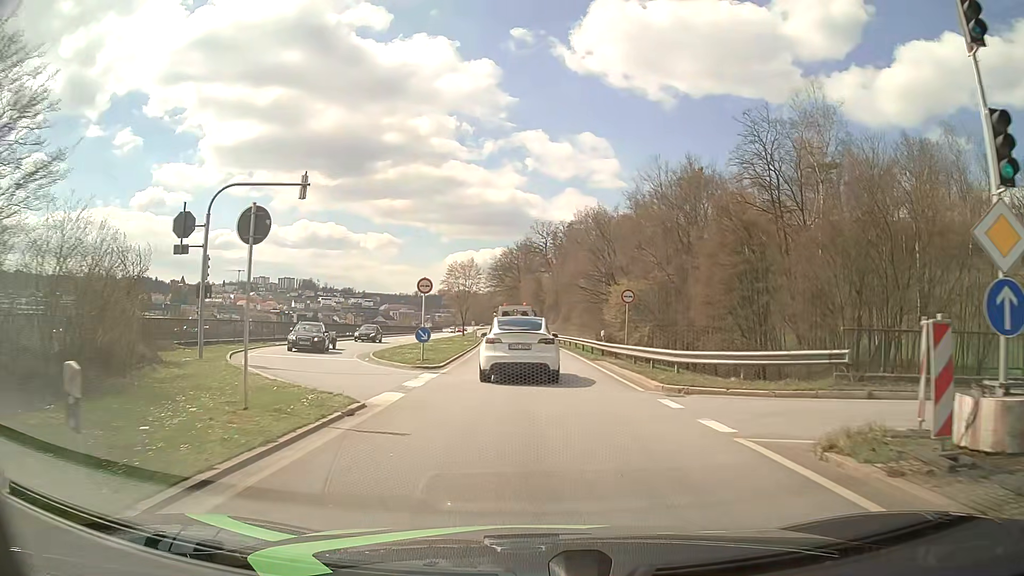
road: primary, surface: asphalt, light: Day
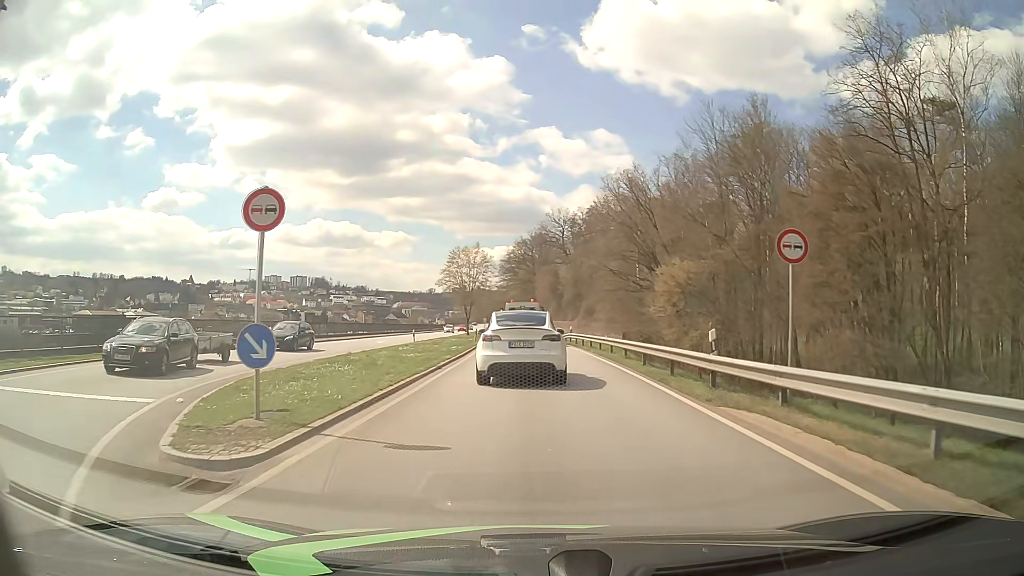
(0.0, +16.4) m; -1°
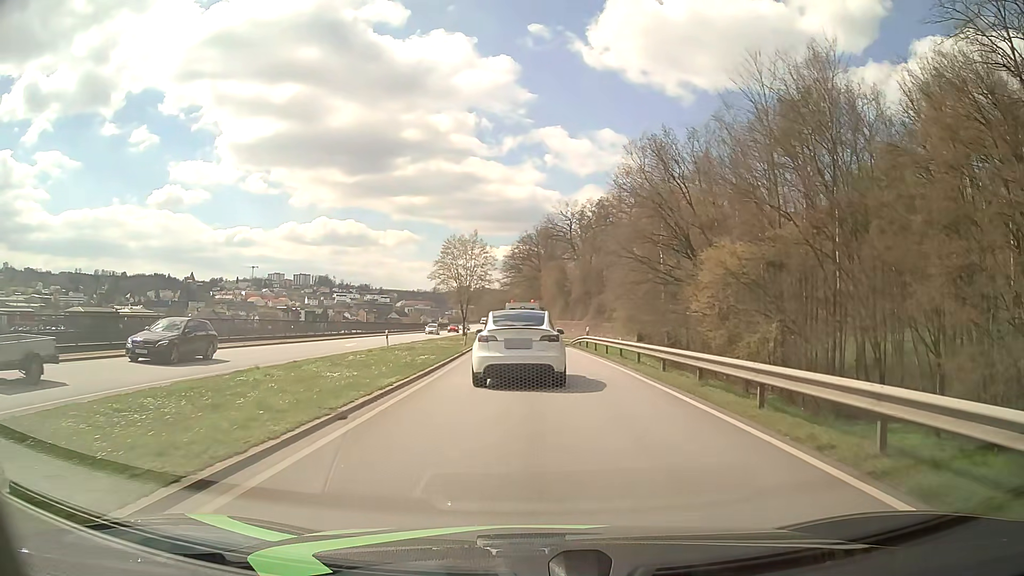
(0.0, +10.9) m; 0°
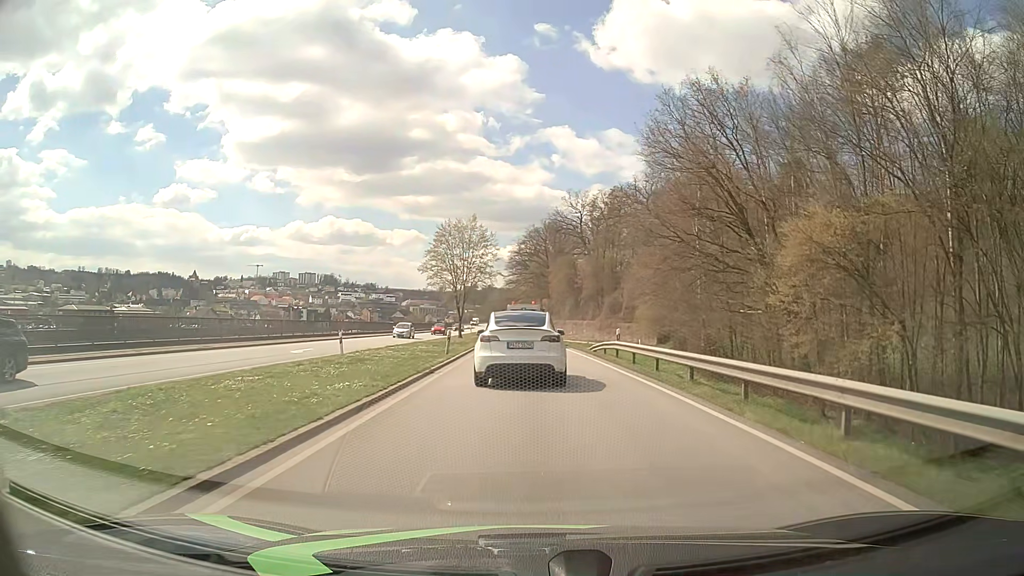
(0.0, +11.0) m; -1°
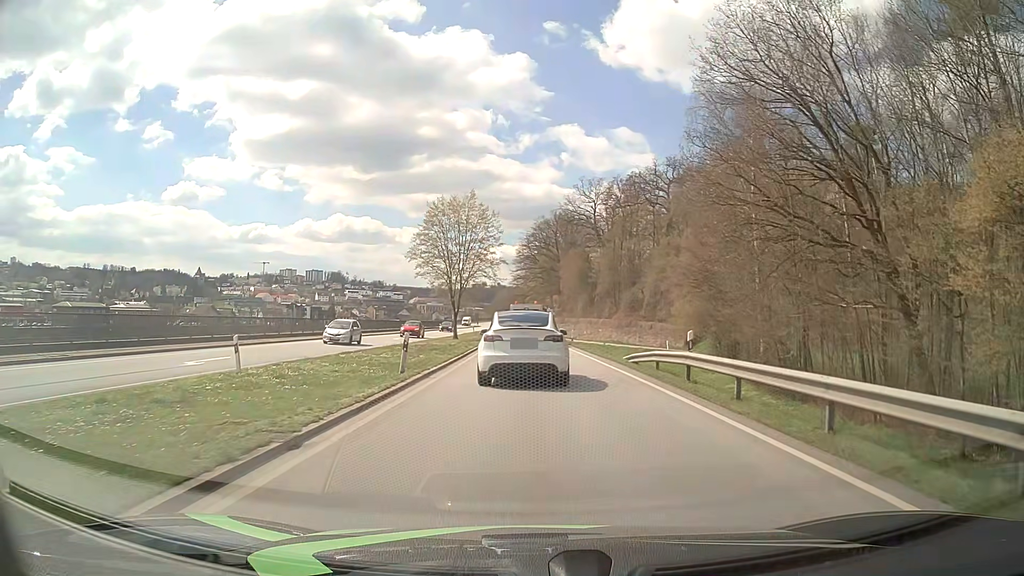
(-0.1, +11.4) m; -1°
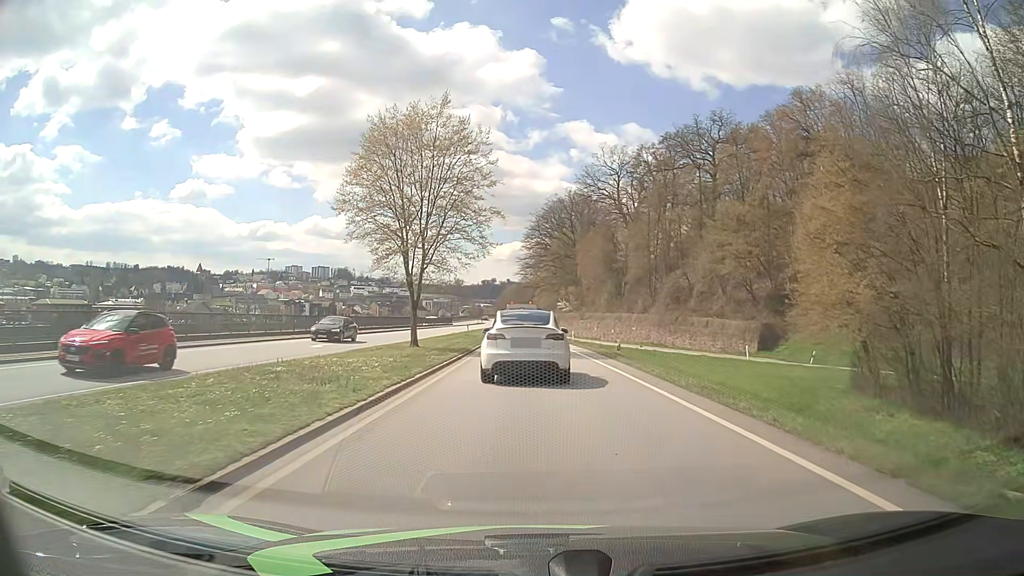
(0.0, +23.2) m; 0°
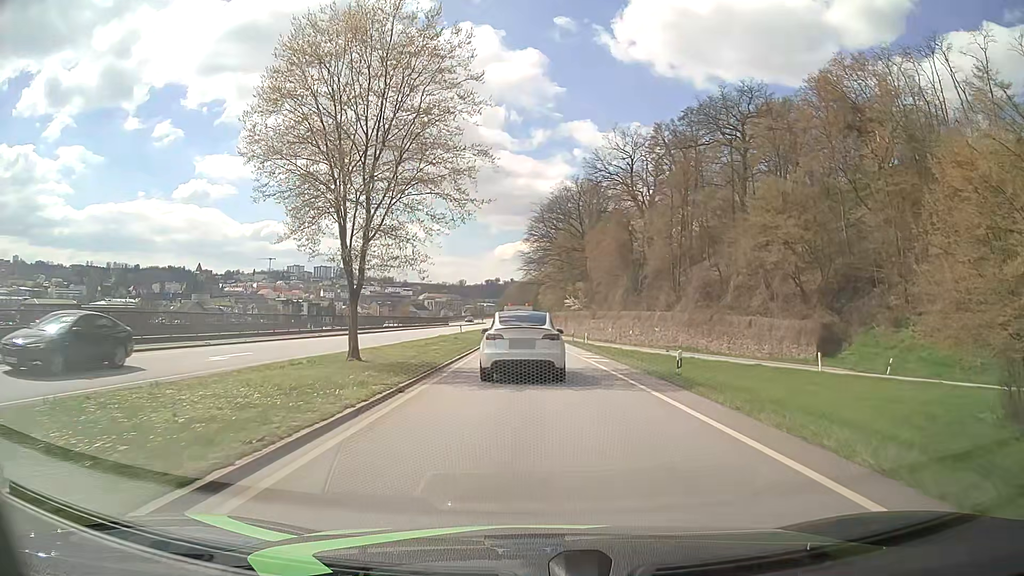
(-0.1, +11.6) m; 0°
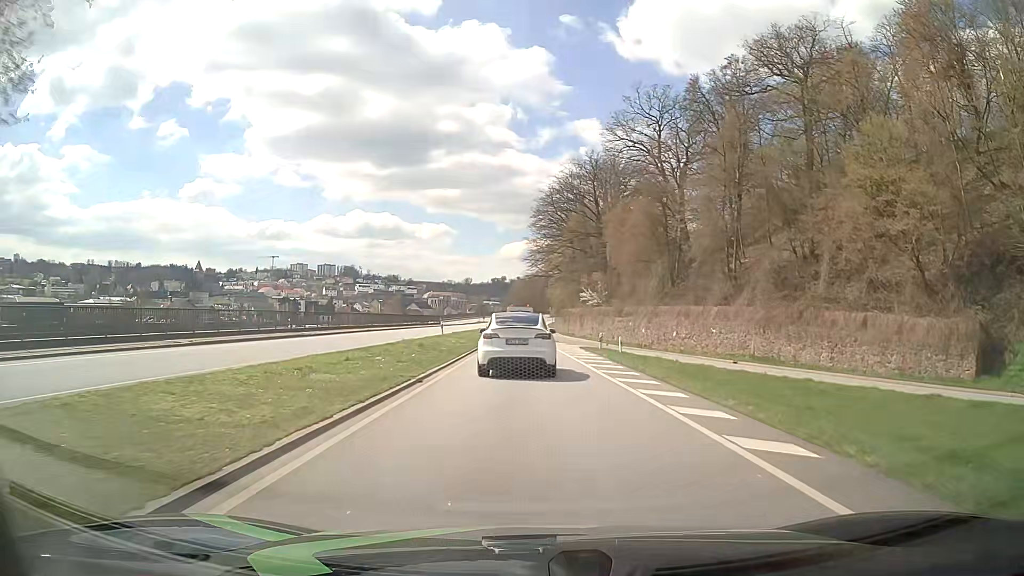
(-0.2, +17.9) m; -1°
(0, +10) (0, +20) (0, +30) (0, +40) (-1, +50) (-1, +60) (-1, +70) (-1, +80) (-1, +90) (-1, +100) m
